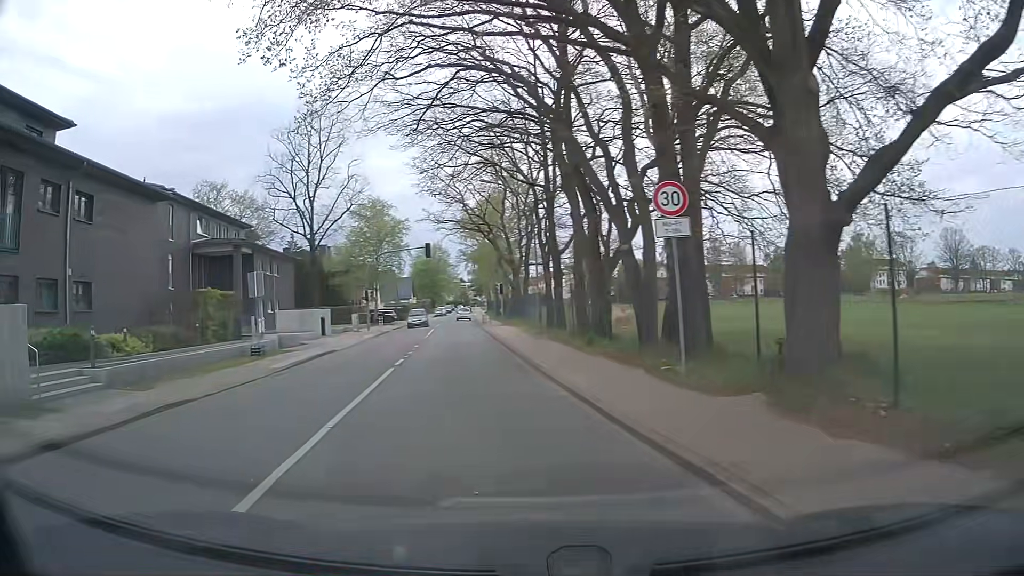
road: unclassified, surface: asphalt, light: Day
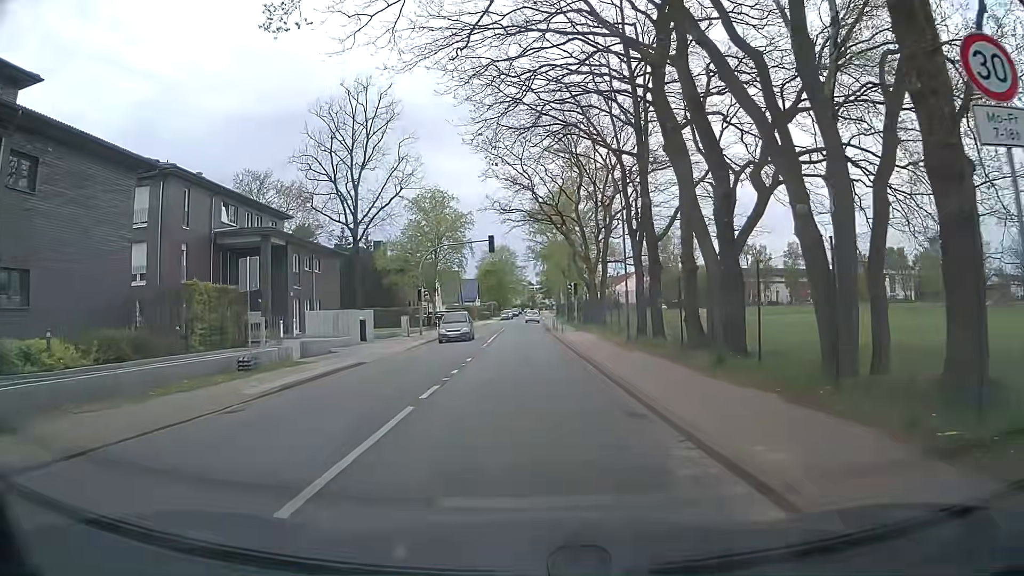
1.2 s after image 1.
(-0.5, +7.2) m; -5°
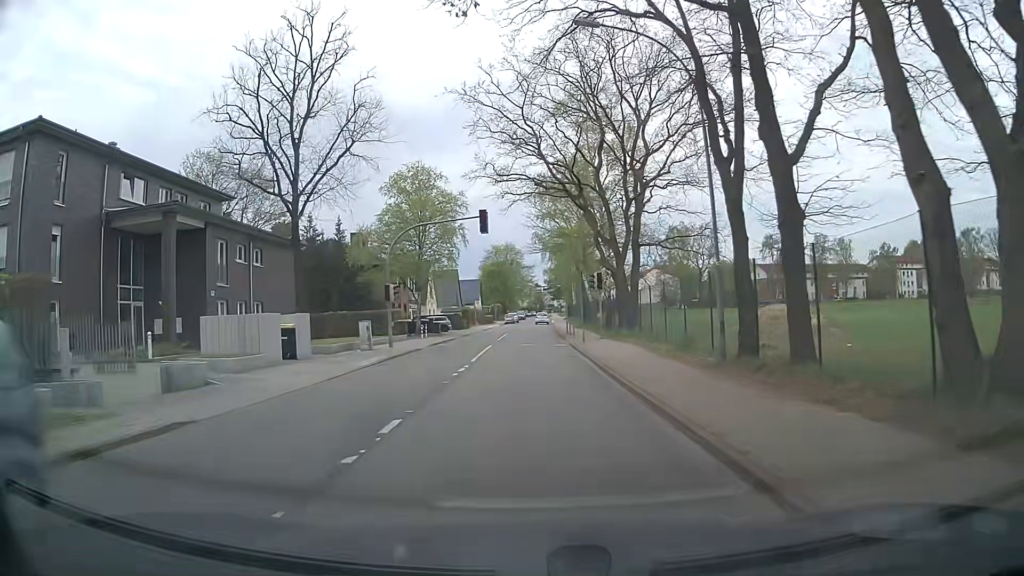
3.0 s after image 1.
(0.0, +12.5) m; -2°
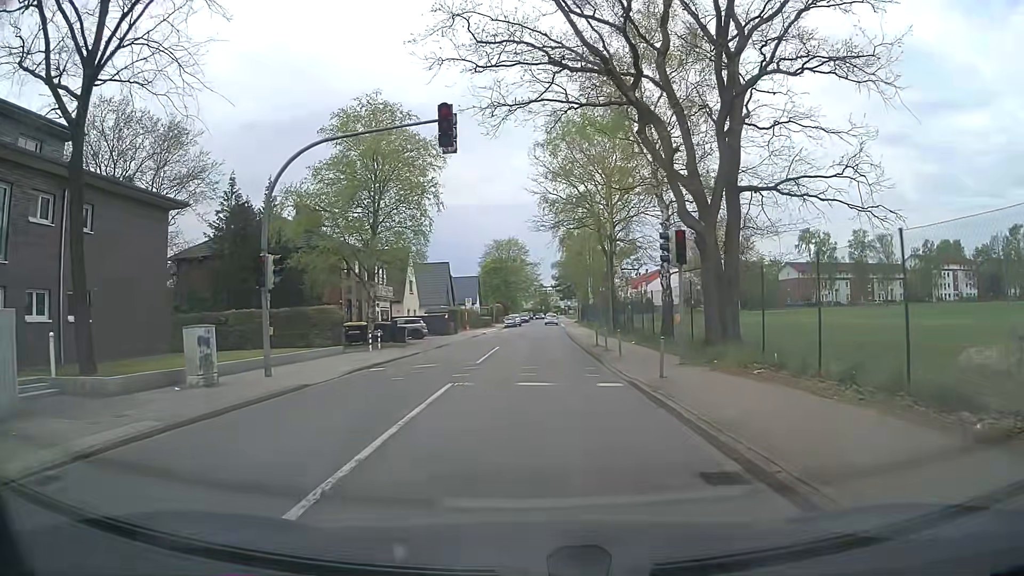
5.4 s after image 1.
(+0.1, +17.3) m; +1°
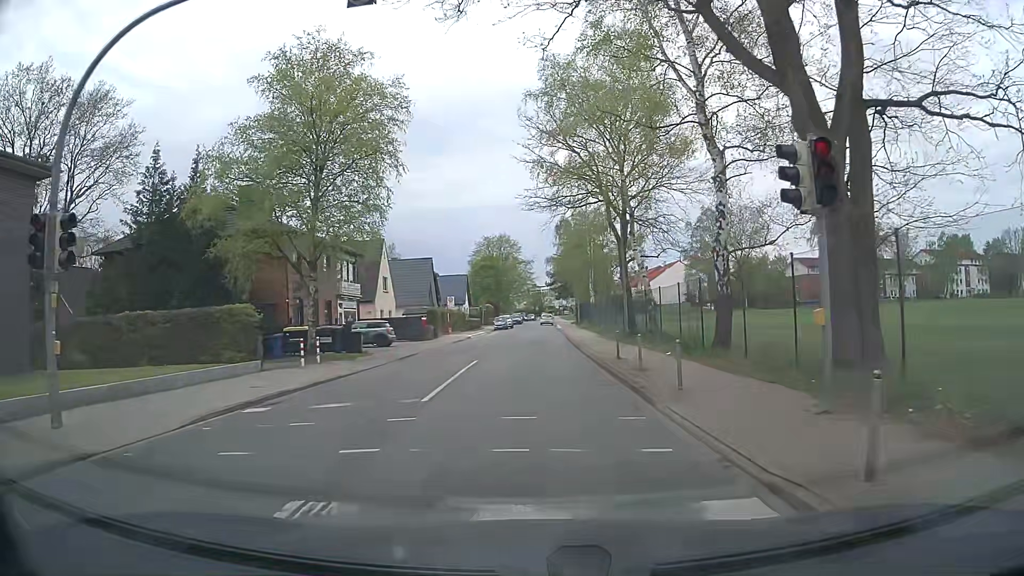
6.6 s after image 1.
(+0.1, +8.8) m; +1°
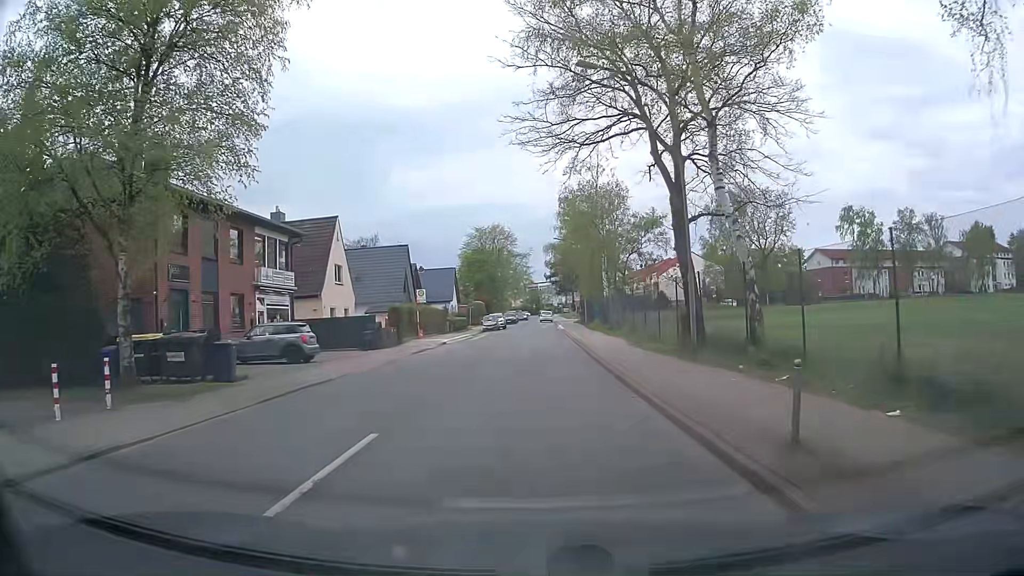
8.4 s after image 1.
(0.0, +13.3) m; -1°
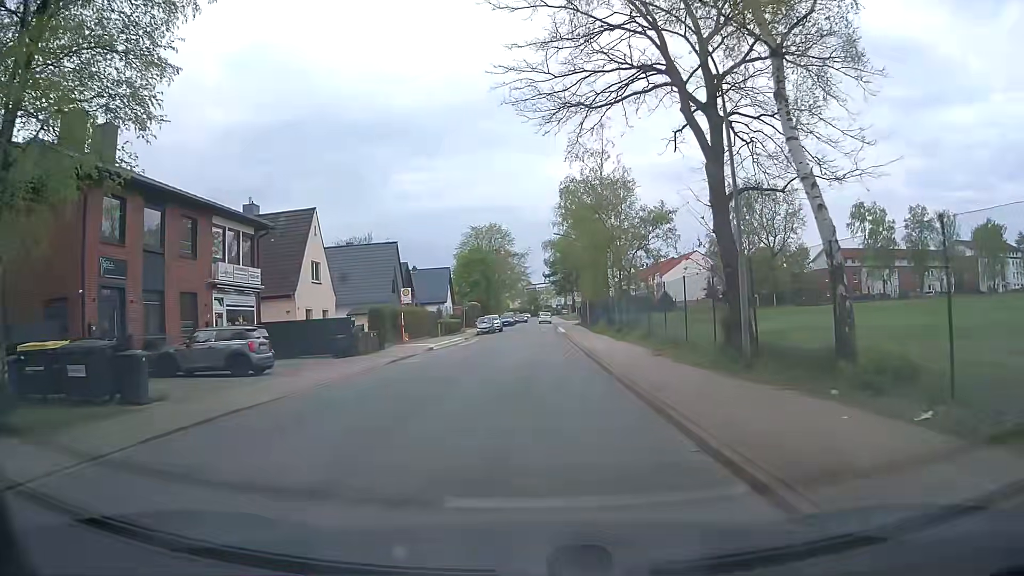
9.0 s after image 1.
(+0.1, +4.4) m; 0°
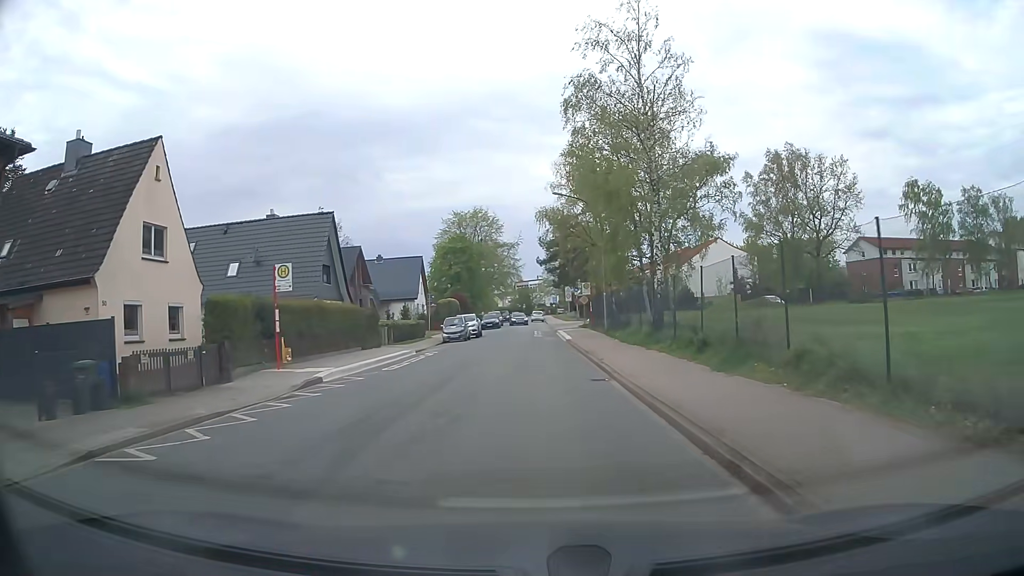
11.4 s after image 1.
(+0.2, +17.9) m; +1°
(0, +10) (0, +20) (0, +30) (0, +40) (0, +50) (0, +60) (0, +70) (0, +80) (0, +90) (0, +100) m
